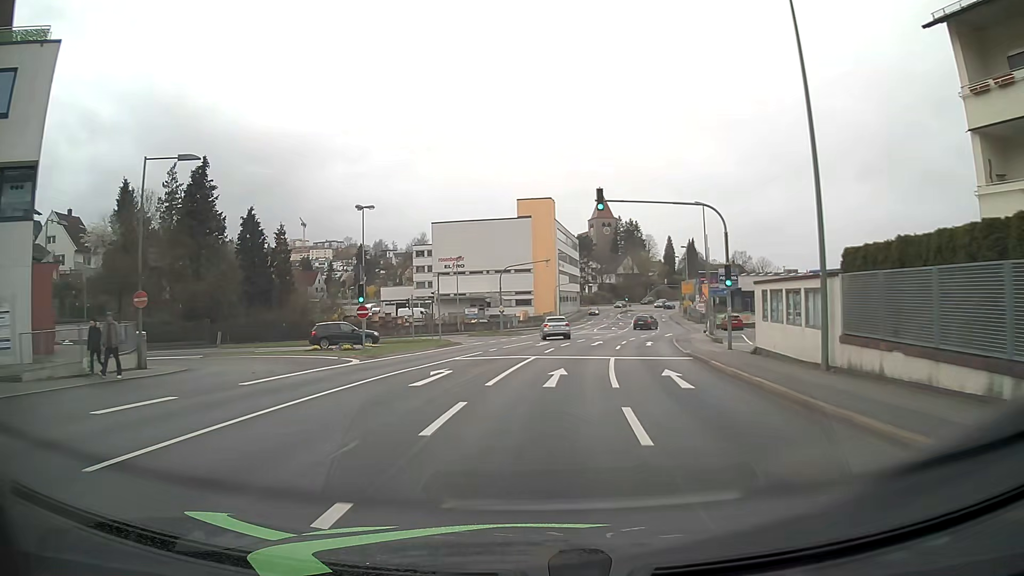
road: tertiary_link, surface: asphalt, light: Day
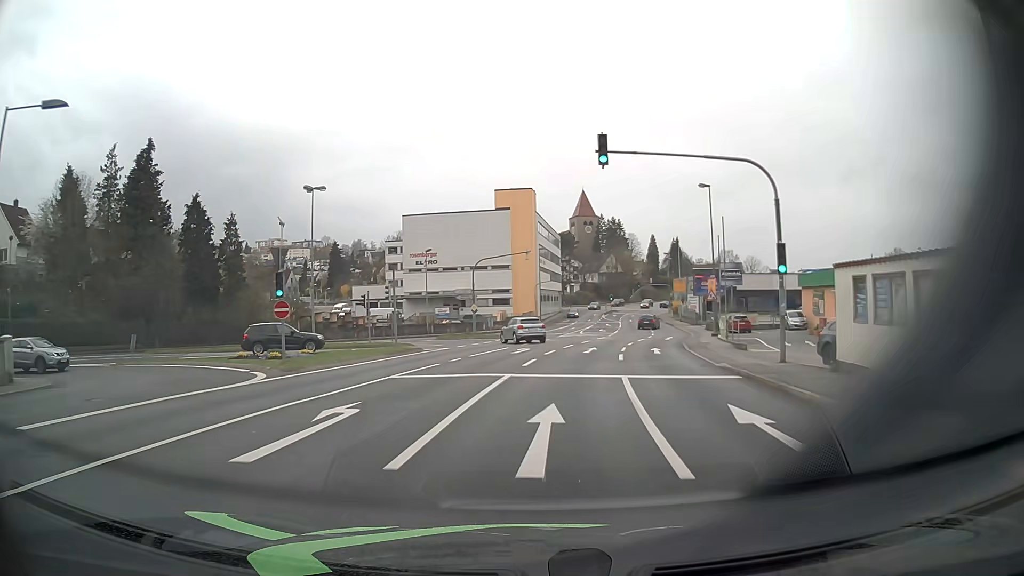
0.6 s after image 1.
(+0.1, +7.8) m; +2°
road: tertiary
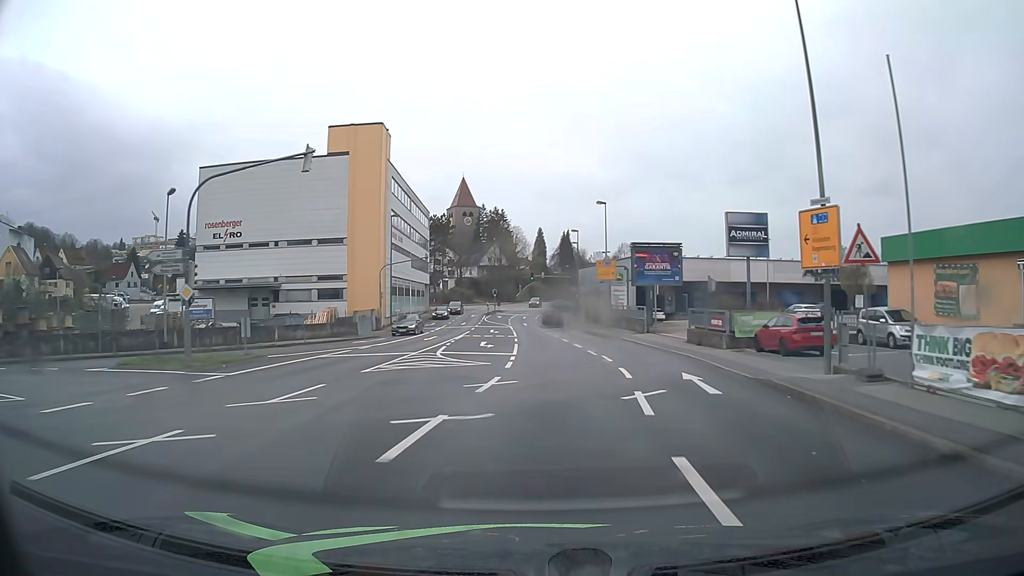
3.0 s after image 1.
(+2.5, +31.0) m; +10°
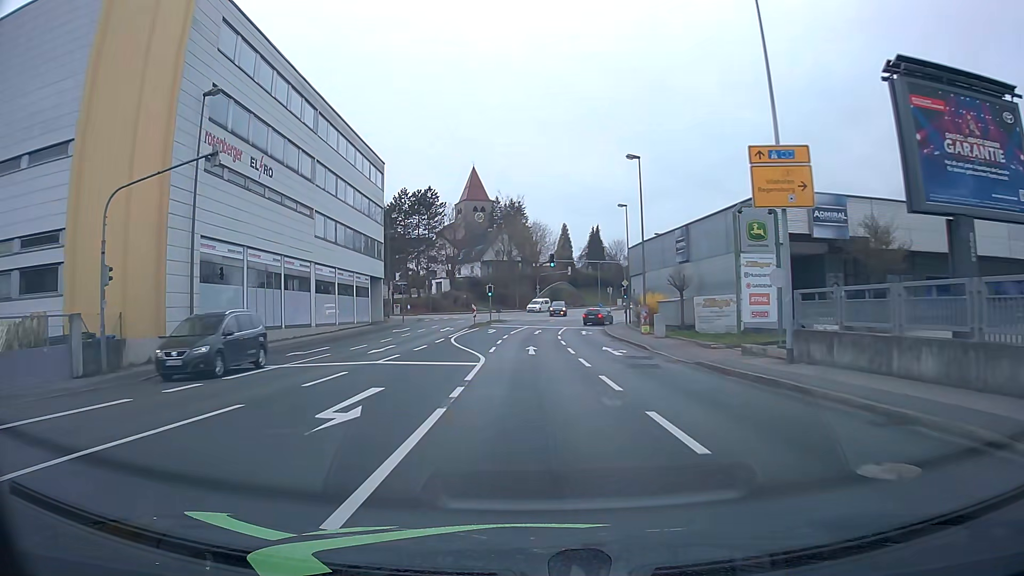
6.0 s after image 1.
(+0.4, +38.9) m; -2°
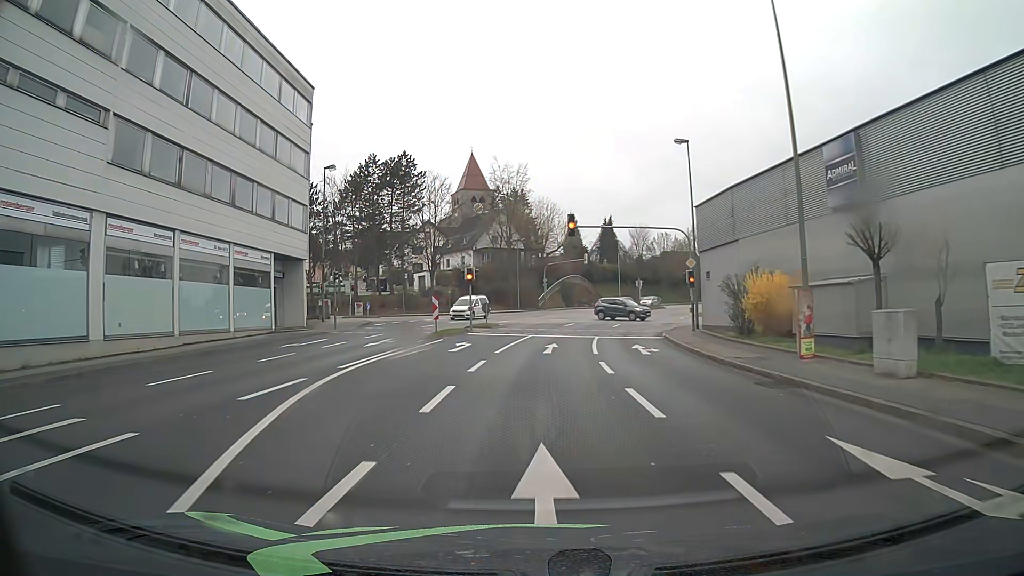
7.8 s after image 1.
(0.0, +21.9) m; 0°
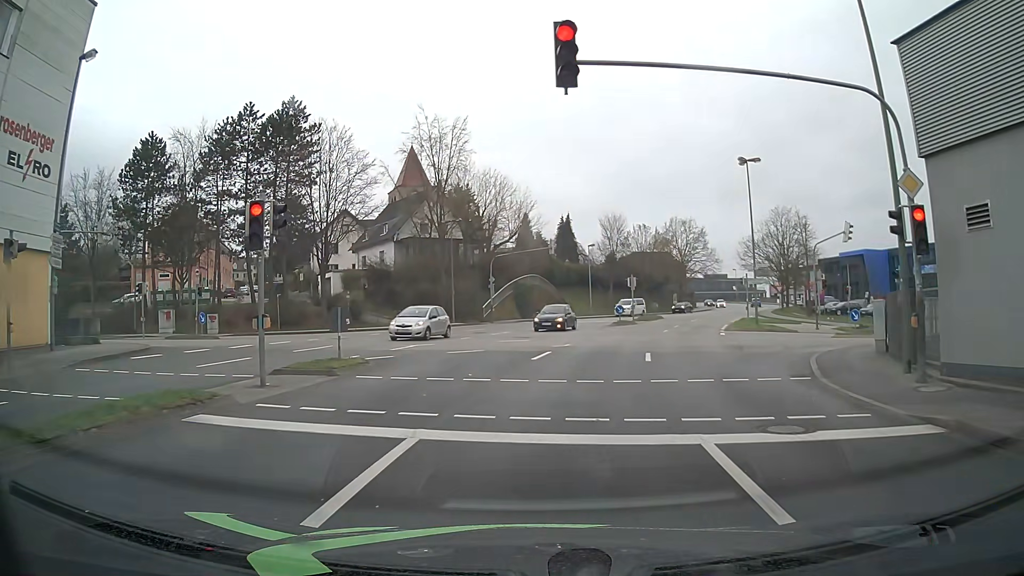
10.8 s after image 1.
(+0.3, +23.0) m; +4°
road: tertiary_link
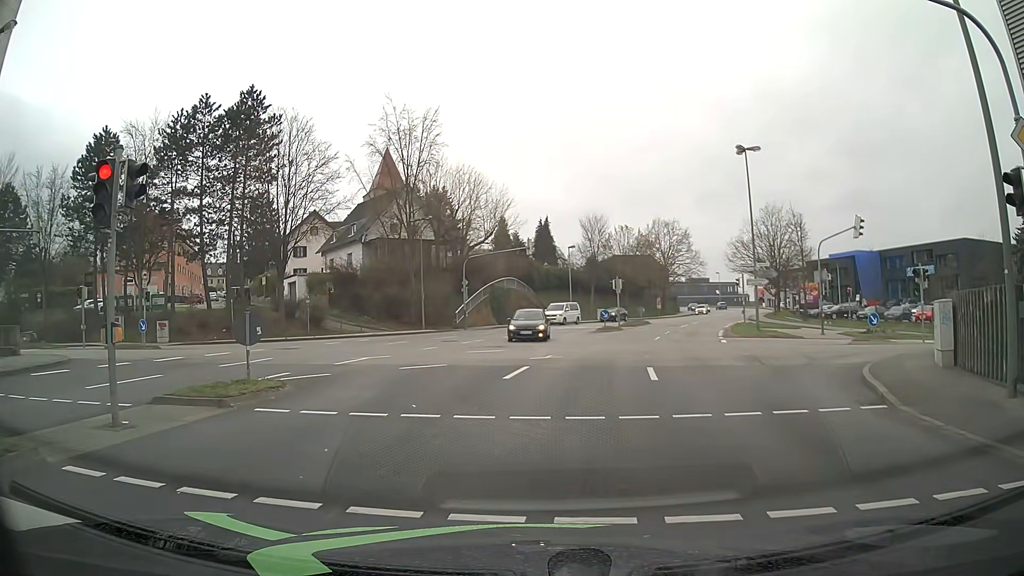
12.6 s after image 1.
(0.0, +3.6) m; +1°
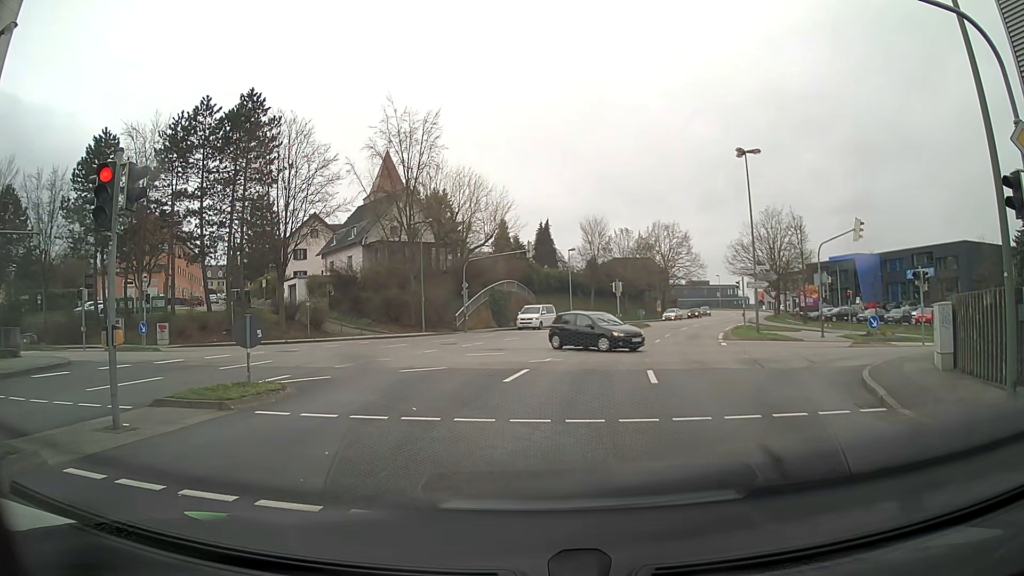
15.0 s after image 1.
(0.0, +0.1) m; 0°
(0, +10) (+2, +20) (+4, +30) (+7, +39) (+10, +49) (+14, +58) (+18, +67) (+22, +76) (+27, +85) (+31, +94) m
